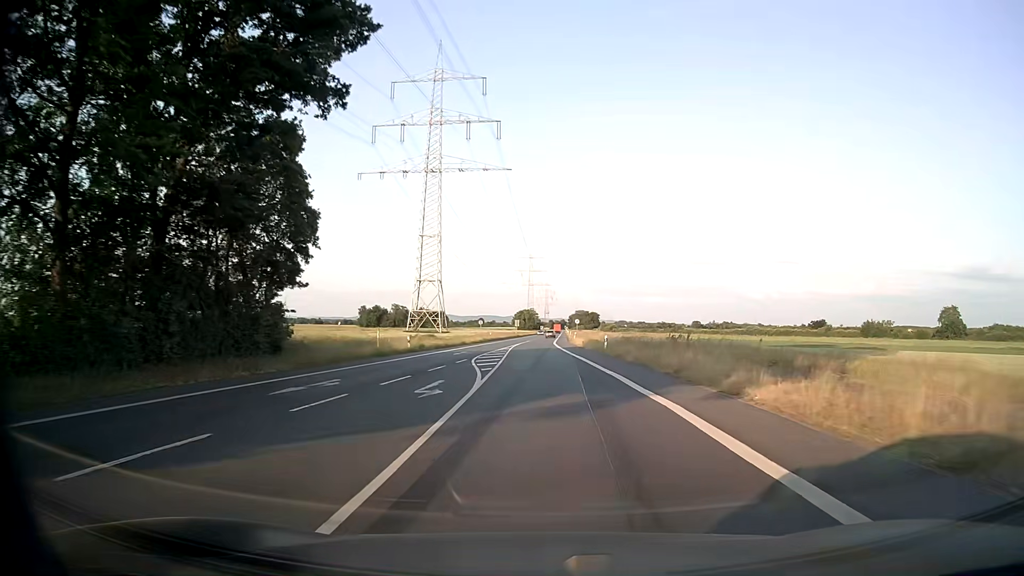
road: secondary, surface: asphalt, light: Day
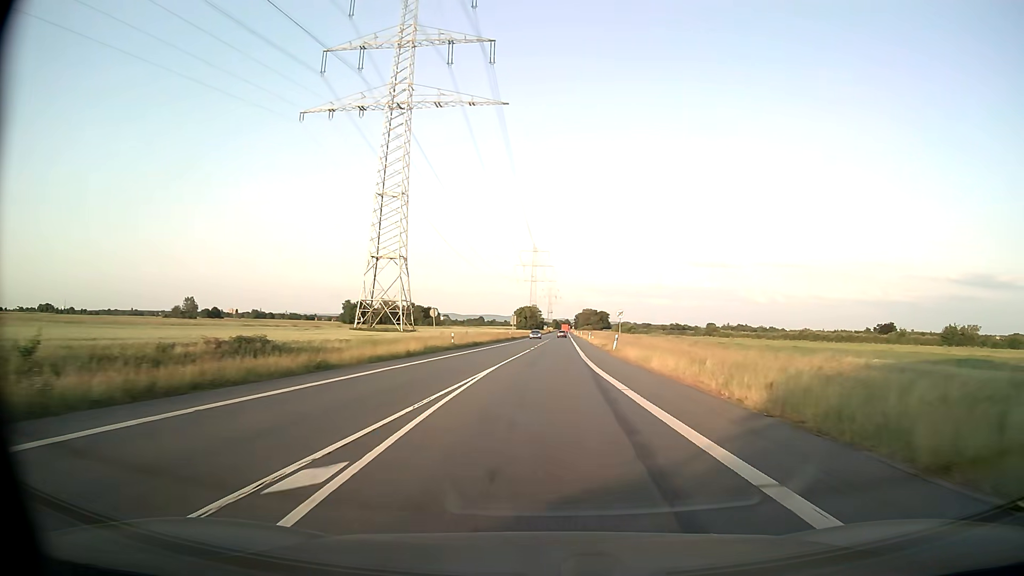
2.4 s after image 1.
(-0.7, +45.6) m; 0°
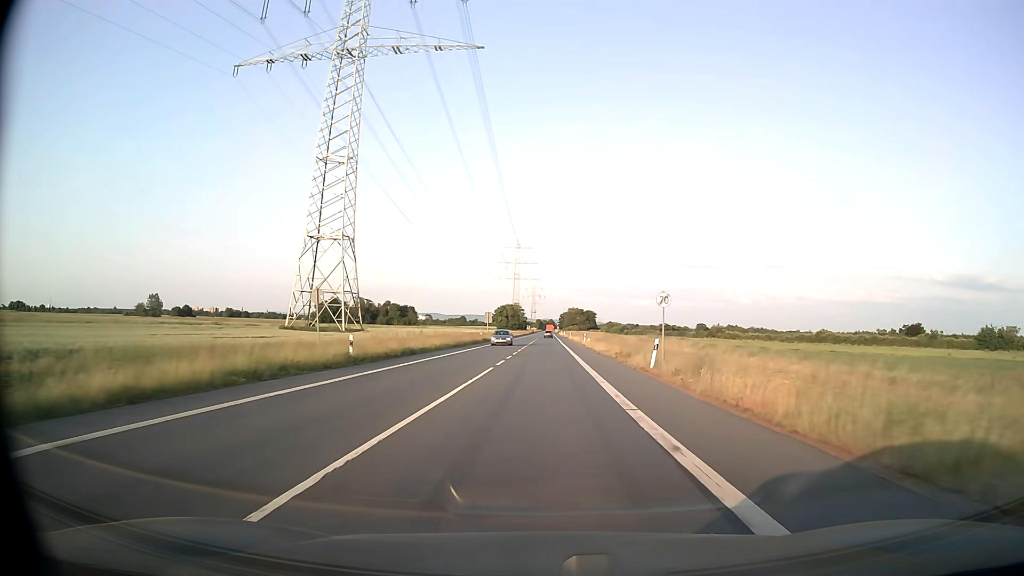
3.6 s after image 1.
(+0.3, +22.9) m; +2°
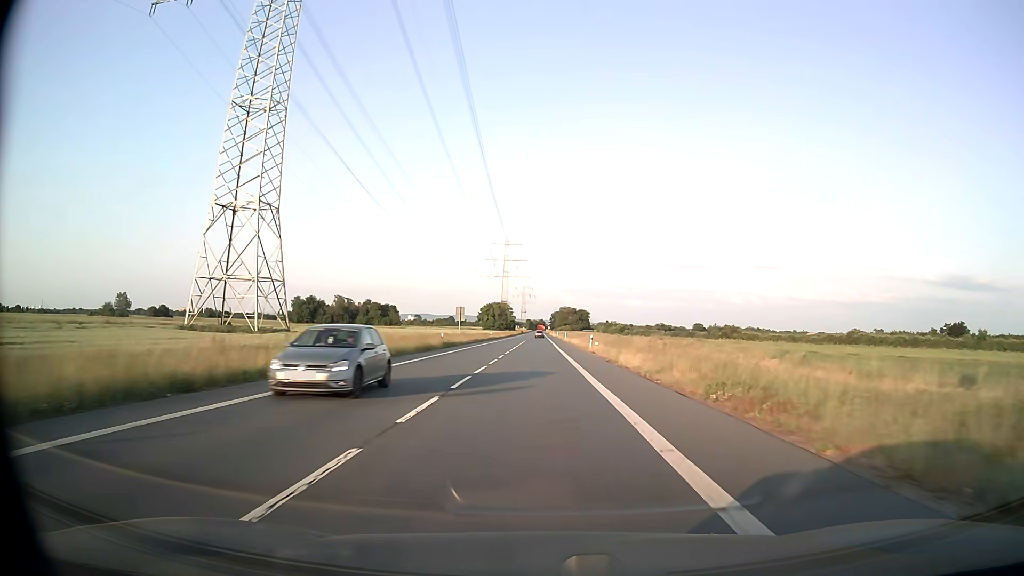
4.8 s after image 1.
(+0.2, +23.1) m; +1°
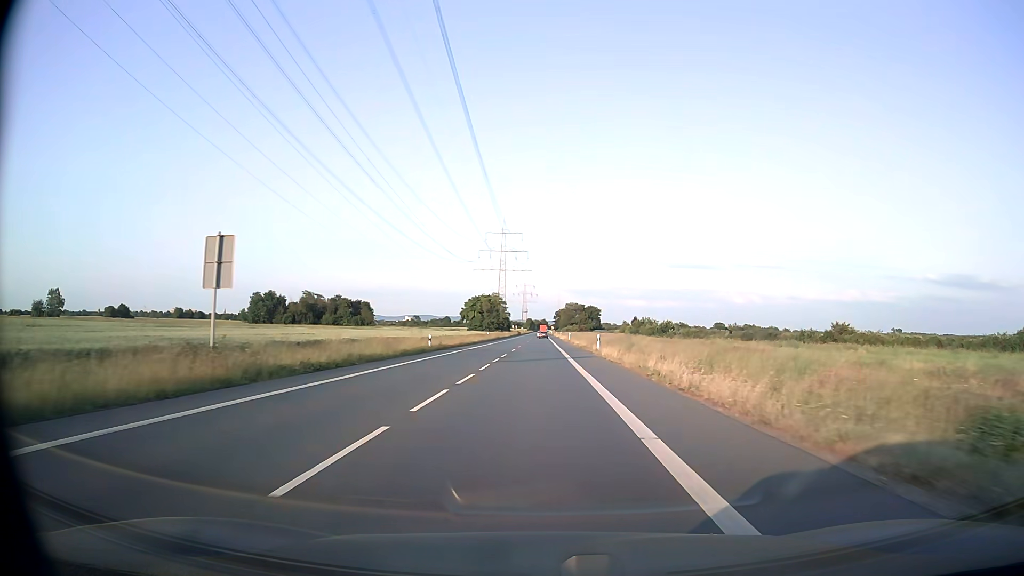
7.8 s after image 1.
(0.0, +58.5) m; 0°
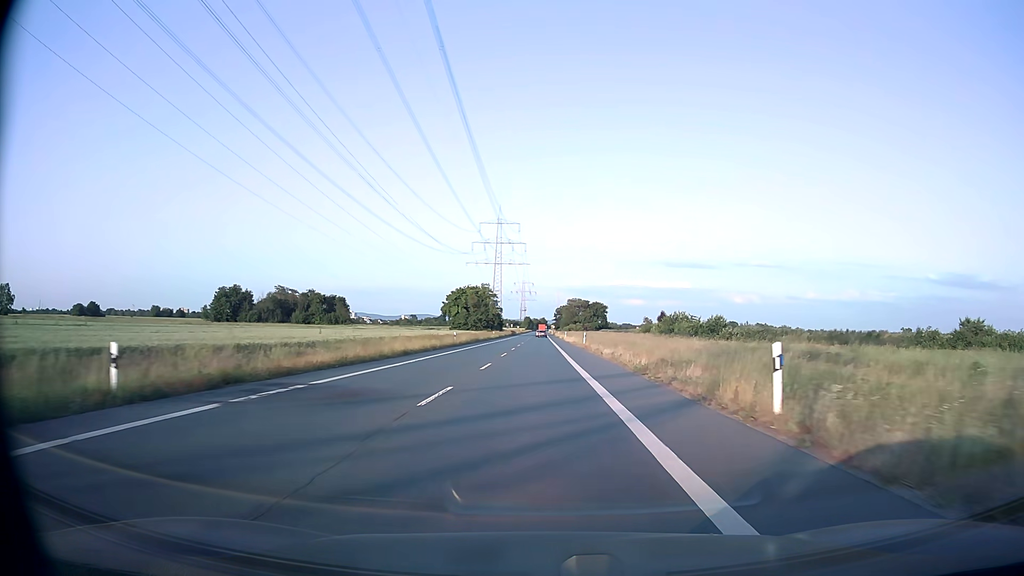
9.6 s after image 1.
(+0.1, +35.6) m; 0°
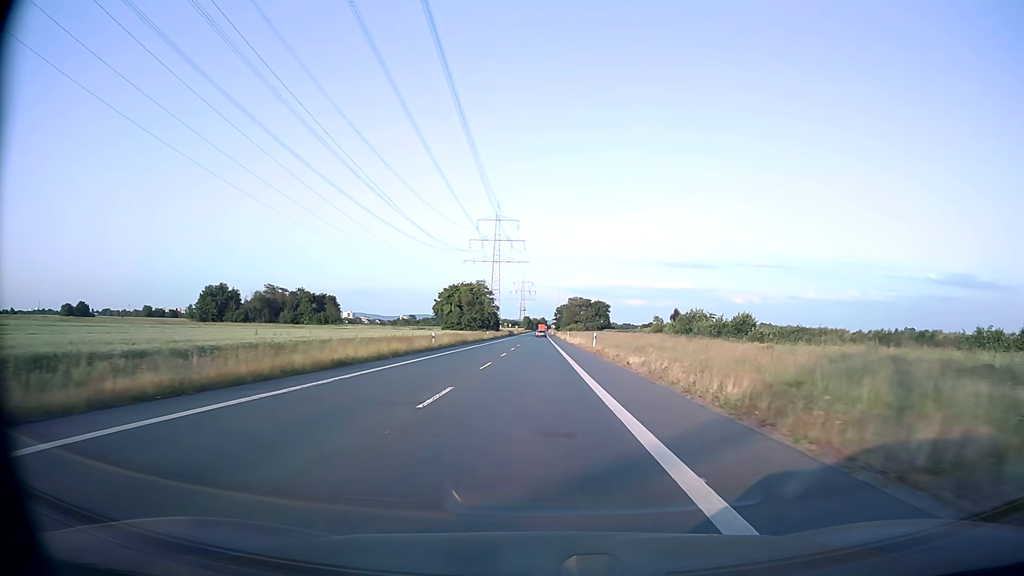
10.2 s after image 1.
(0.0, +11.9) m; 0°
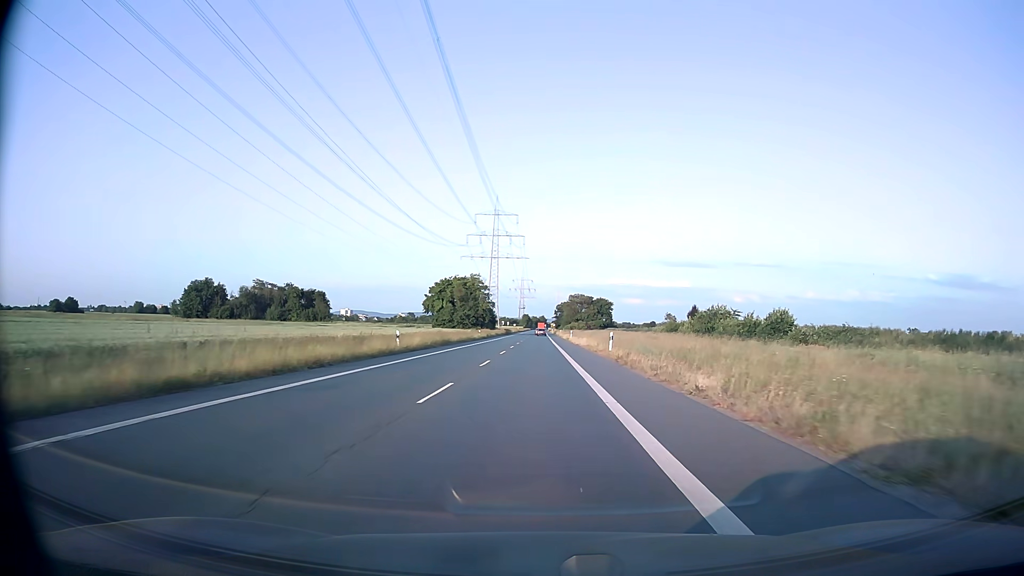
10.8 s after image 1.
(0.0, +12.0) m; 0°
(0, +10) (0, +20) (0, +30) (0, +40) (0, +50) (0, +60) (0, +70) (0, +80) (0, +90) (0, +100) m
